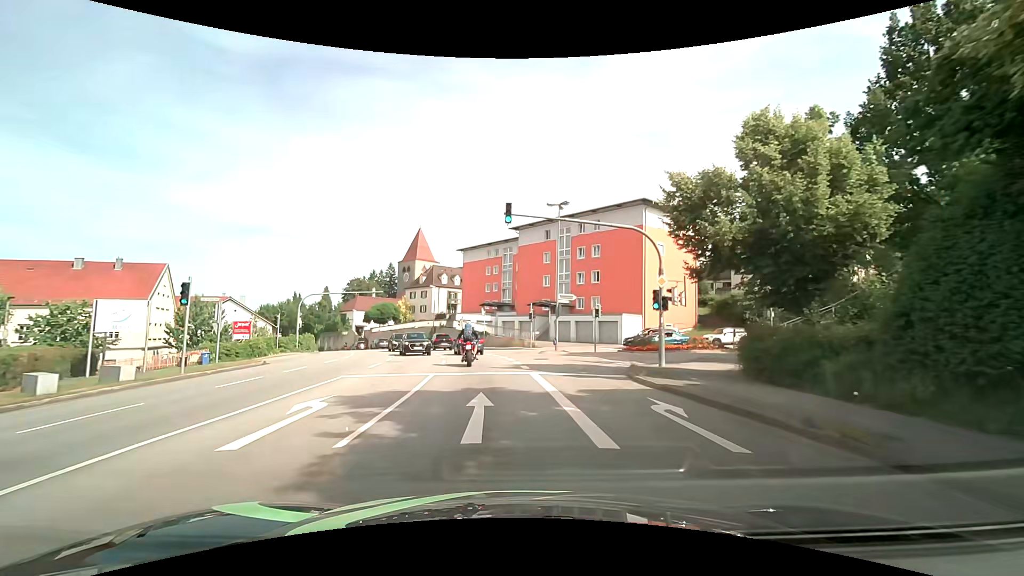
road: tertiary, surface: asphalt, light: Day
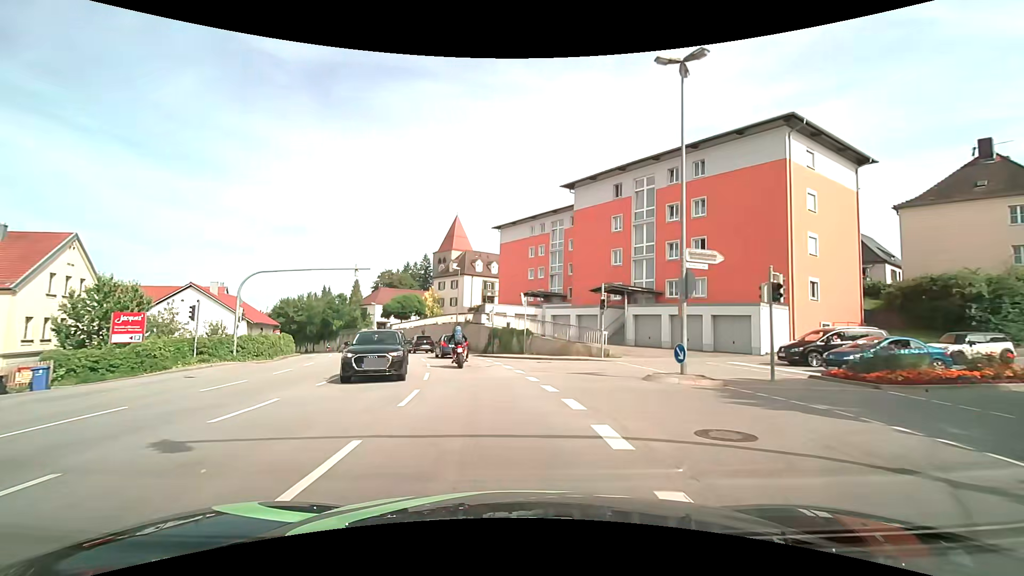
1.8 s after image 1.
(-0.7, +18.2) m; -5°
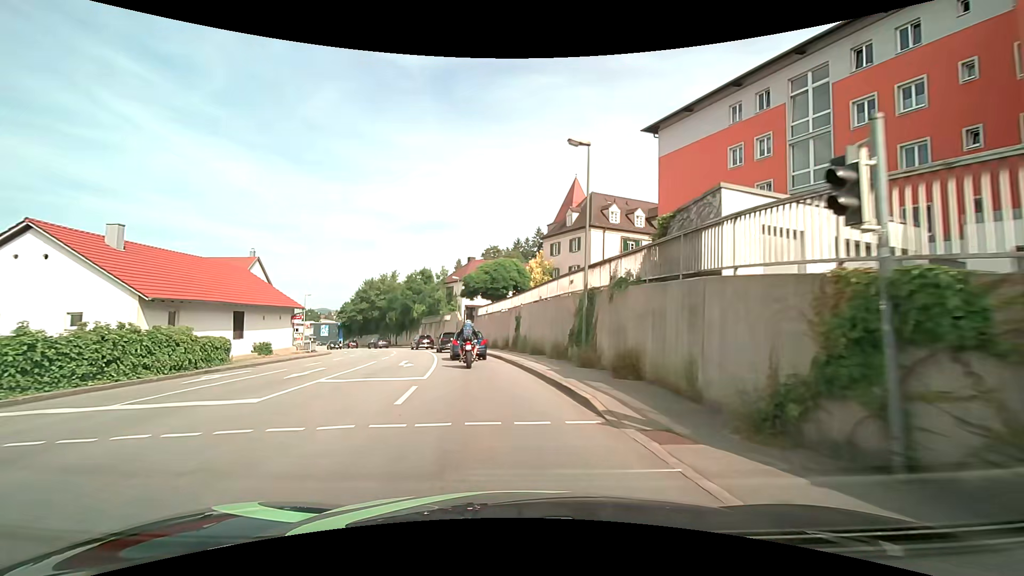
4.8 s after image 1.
(-3.7, +30.4) m; -14°
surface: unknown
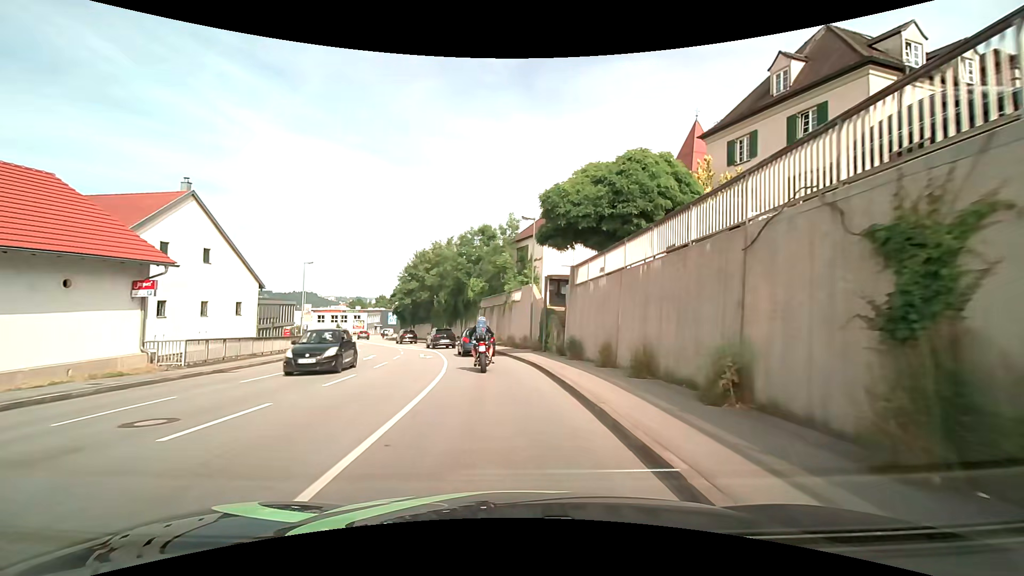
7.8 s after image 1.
(-2.4, +27.7) m; -9°
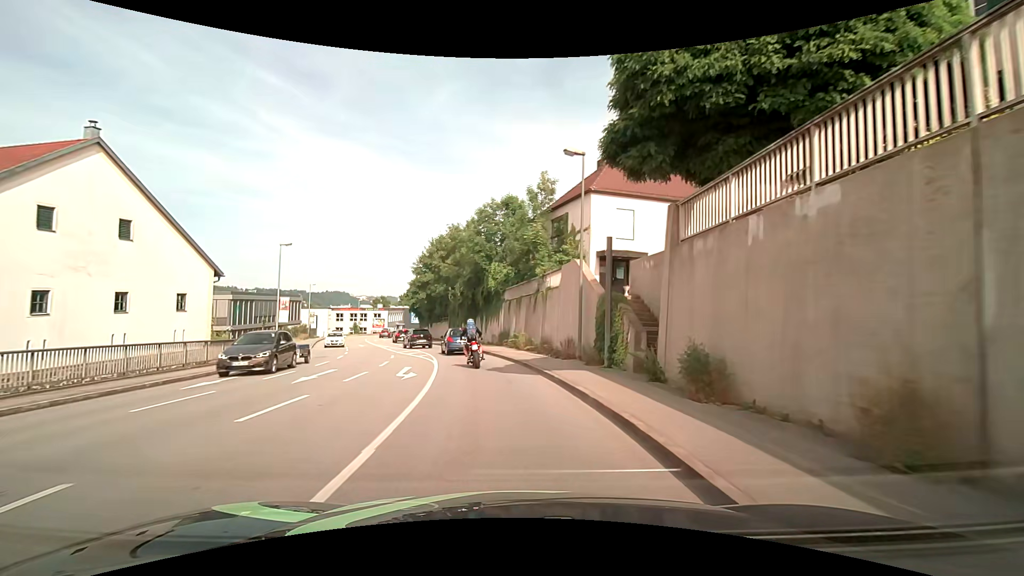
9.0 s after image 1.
(-0.3, +10.9) m; -3°
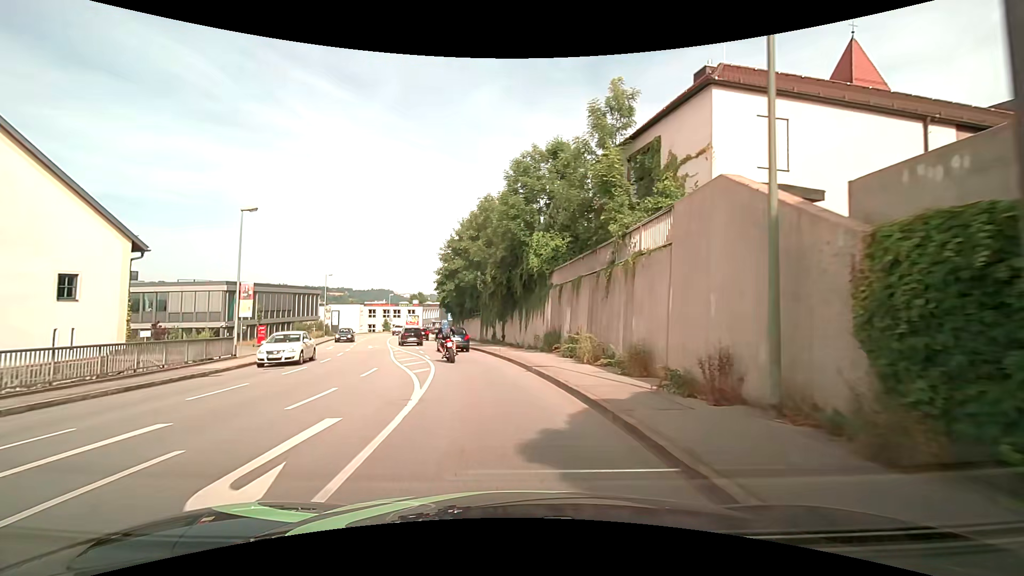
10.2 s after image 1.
(-0.4, +11.3) m; -5°
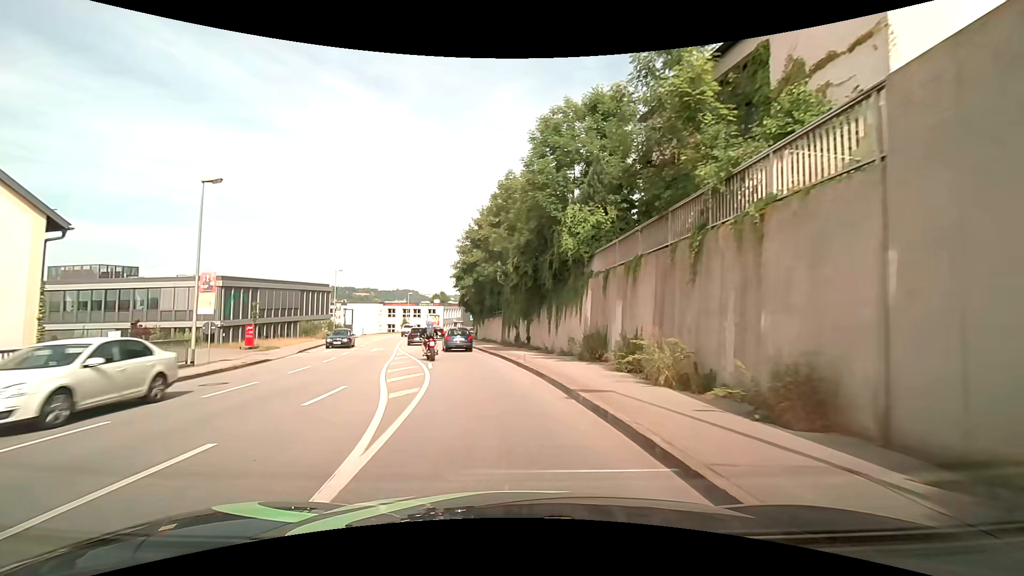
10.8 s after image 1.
(-0.1, +5.9) m; -3°
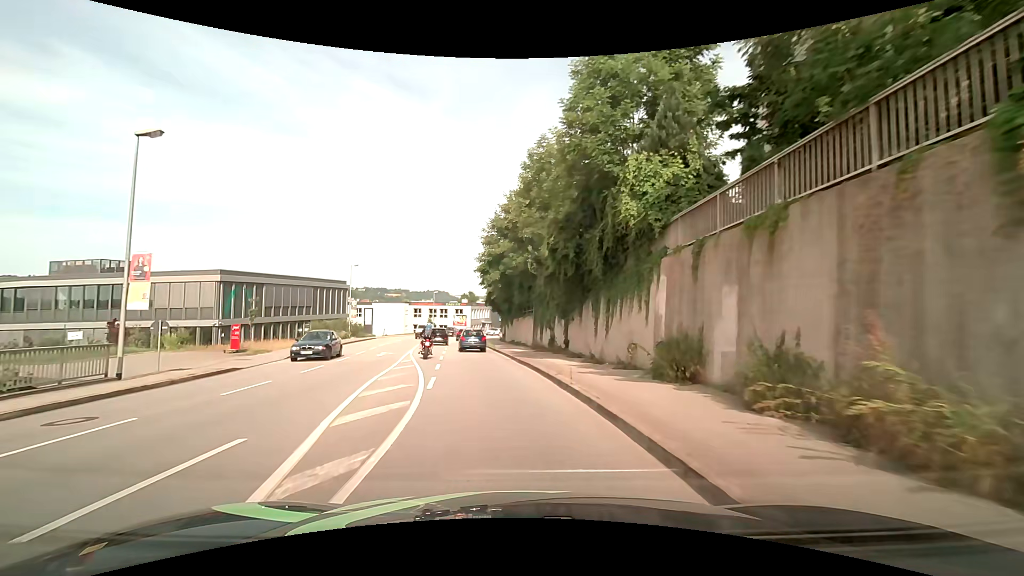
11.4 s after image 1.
(-0.2, +6.0) m; -3°
(0, +10) (-2, +20) (-4, +30) (-6, +39) (-7, +49) (-8, +59) (-9, +69) (-9, +79) (-8, +89) (-5, +99) m
